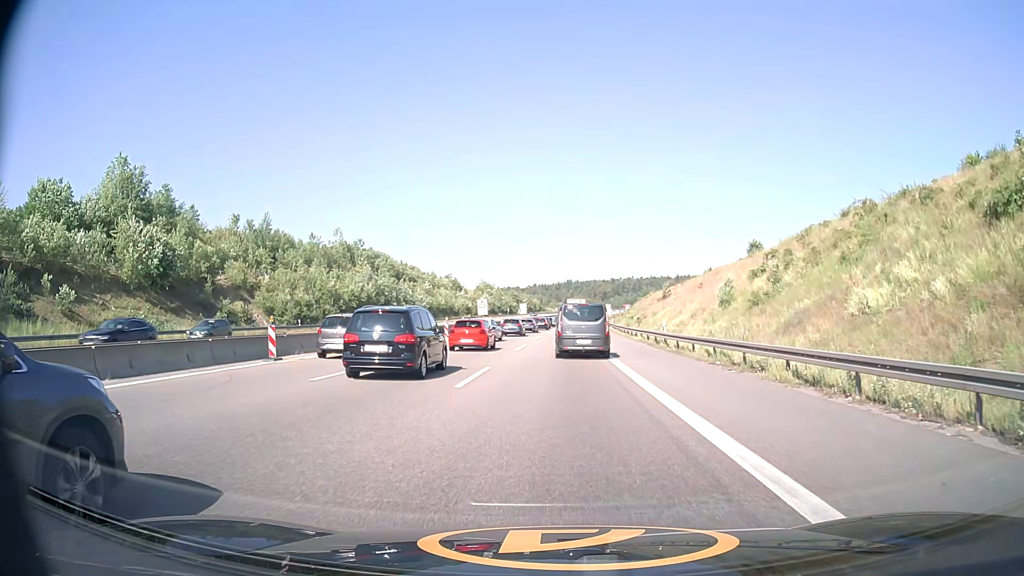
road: motorway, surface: asphalt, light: Day
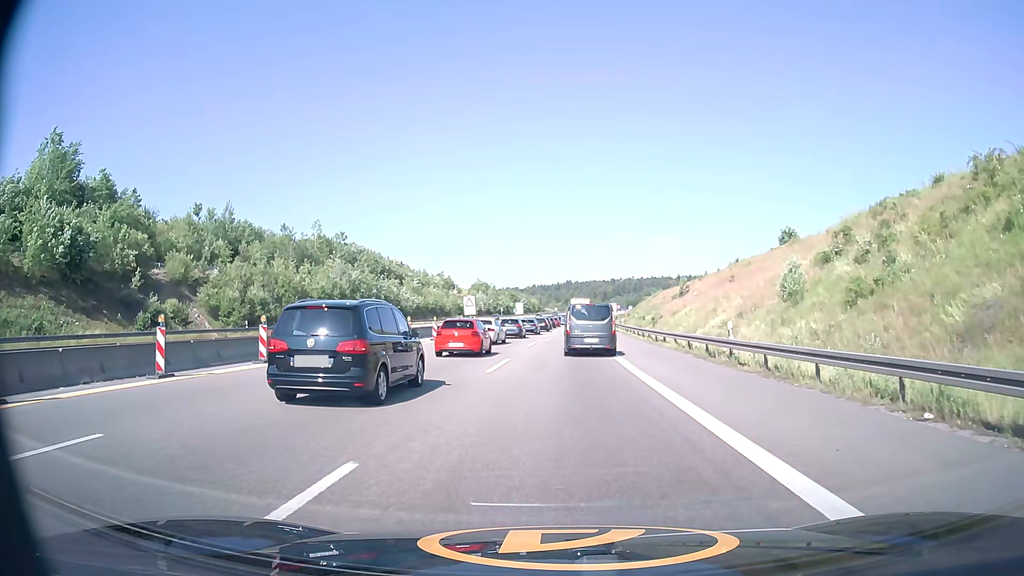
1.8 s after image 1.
(0.0, +13.5) m; 0°
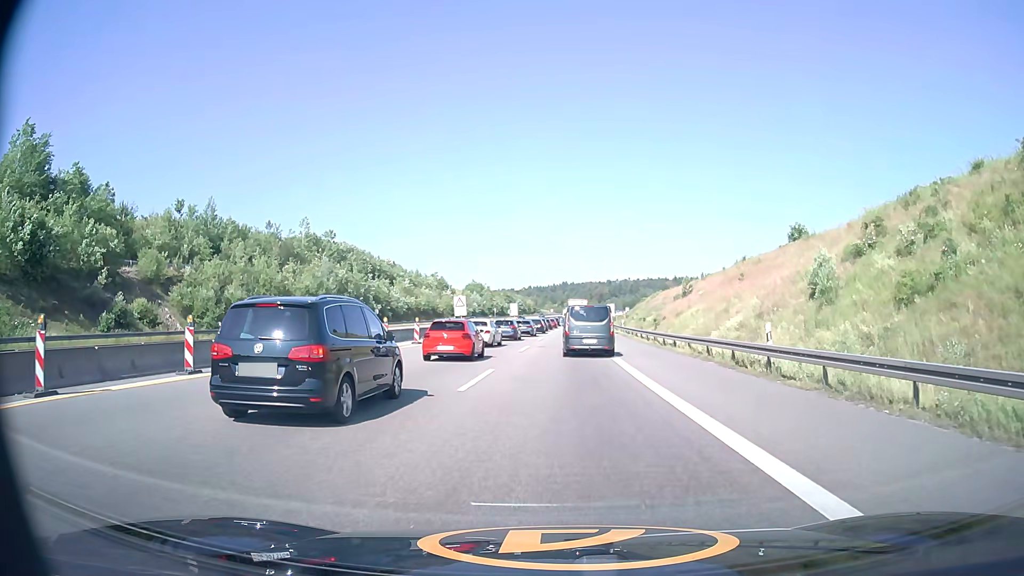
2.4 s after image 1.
(0.0, +4.6) m; 0°
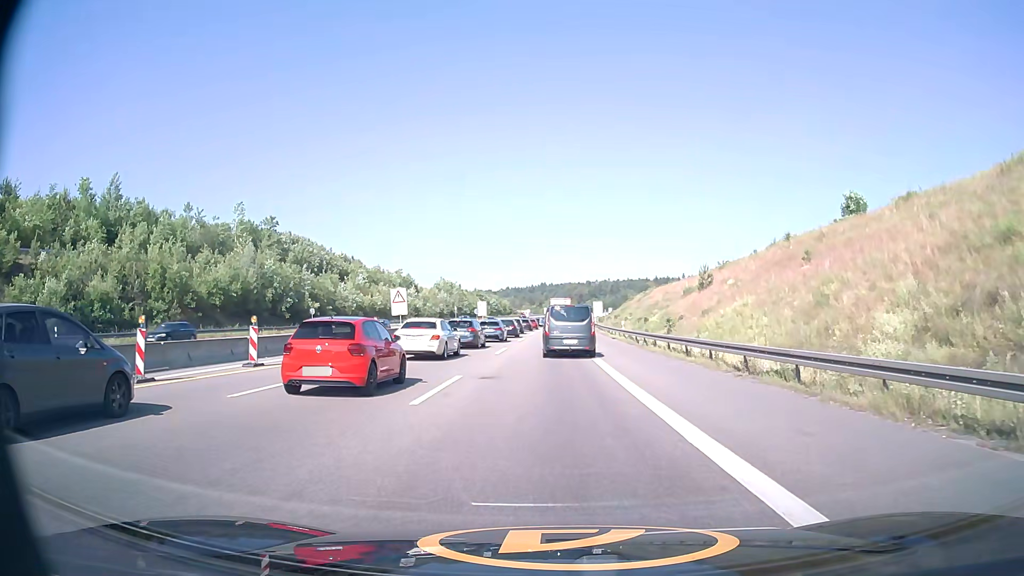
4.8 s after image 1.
(+0.4, +19.9) m; +2°
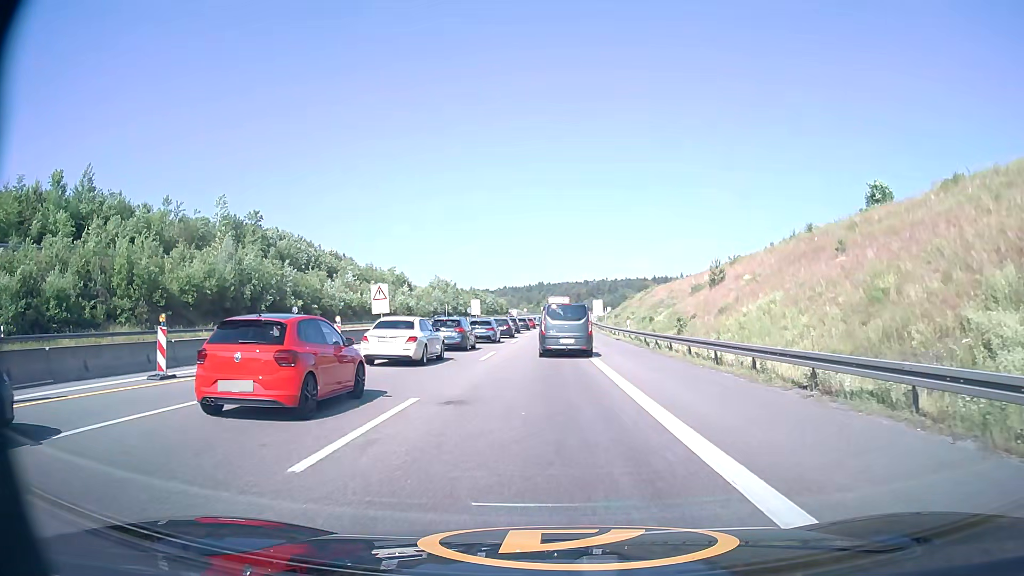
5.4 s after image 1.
(0.0, +5.2) m; 0°
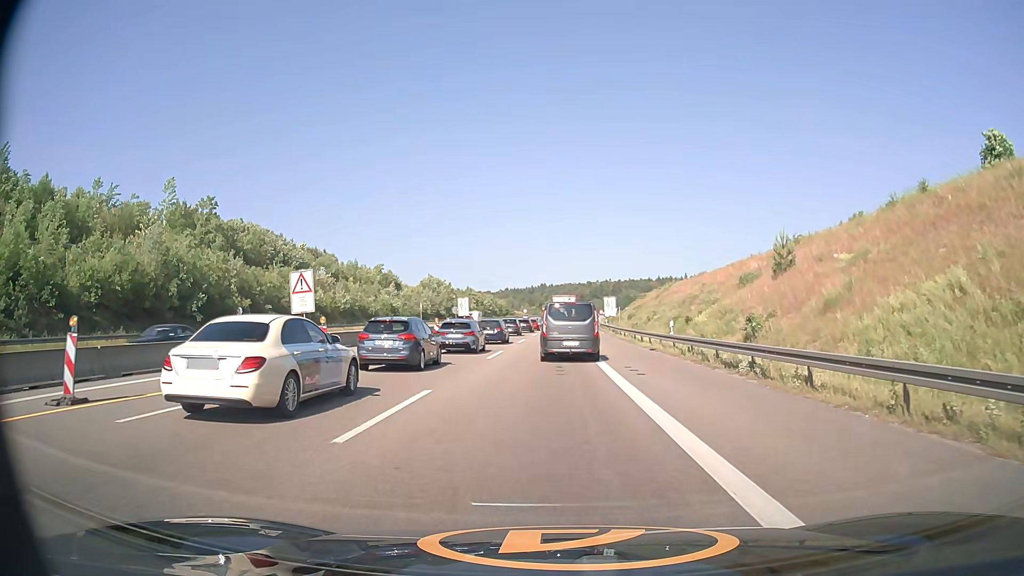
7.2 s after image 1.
(0.0, +15.9) m; 0°
